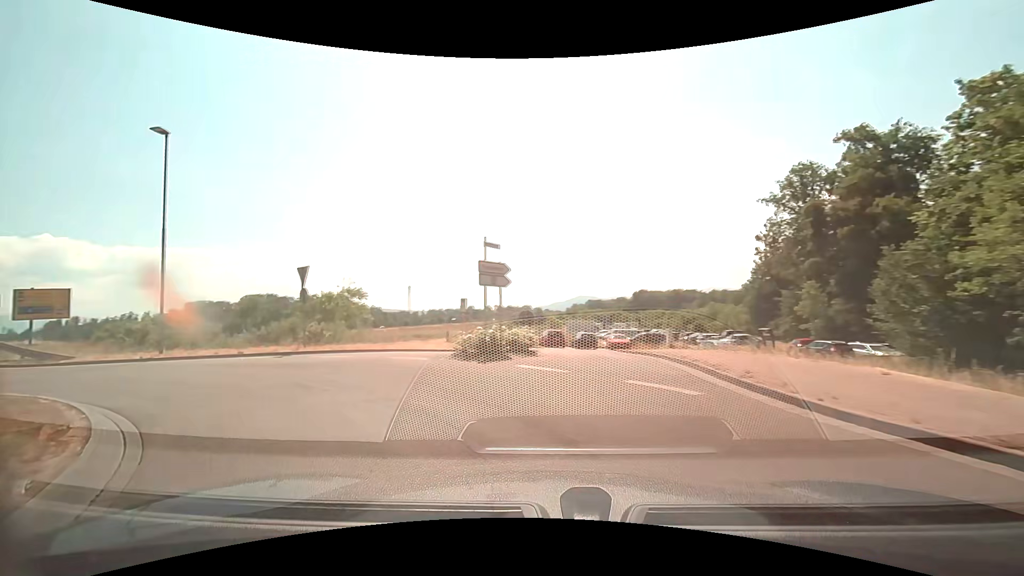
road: tertiary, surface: asphalt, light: Day
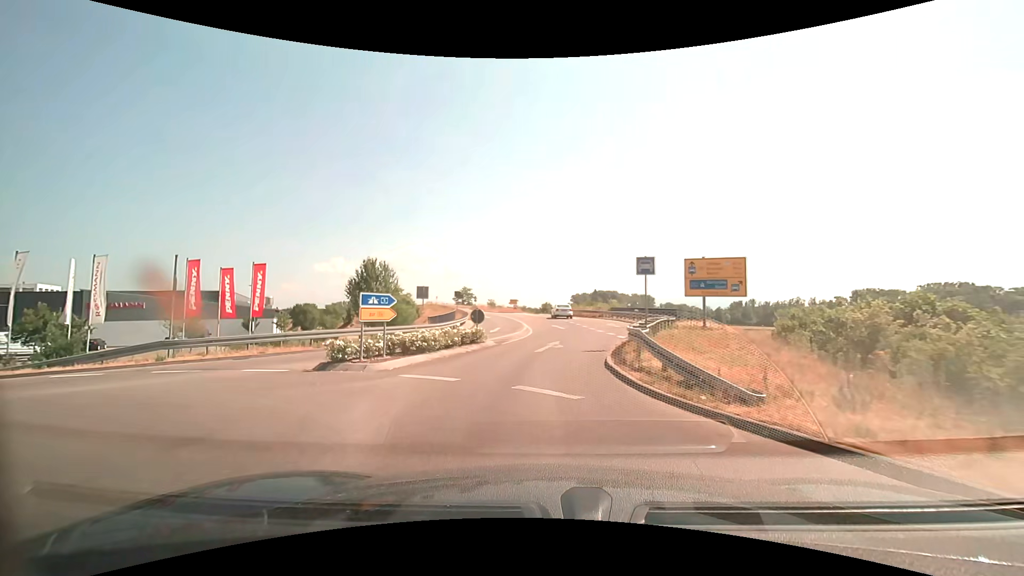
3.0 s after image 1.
(-10.4, +13.1) m; -67°
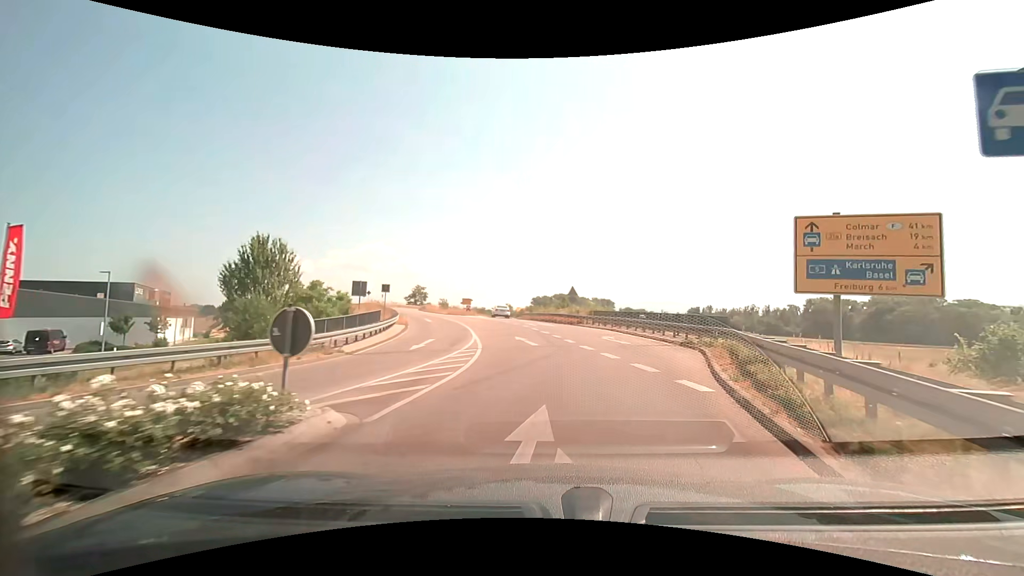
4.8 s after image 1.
(-0.2, +13.6) m; +4°
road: trunk_link
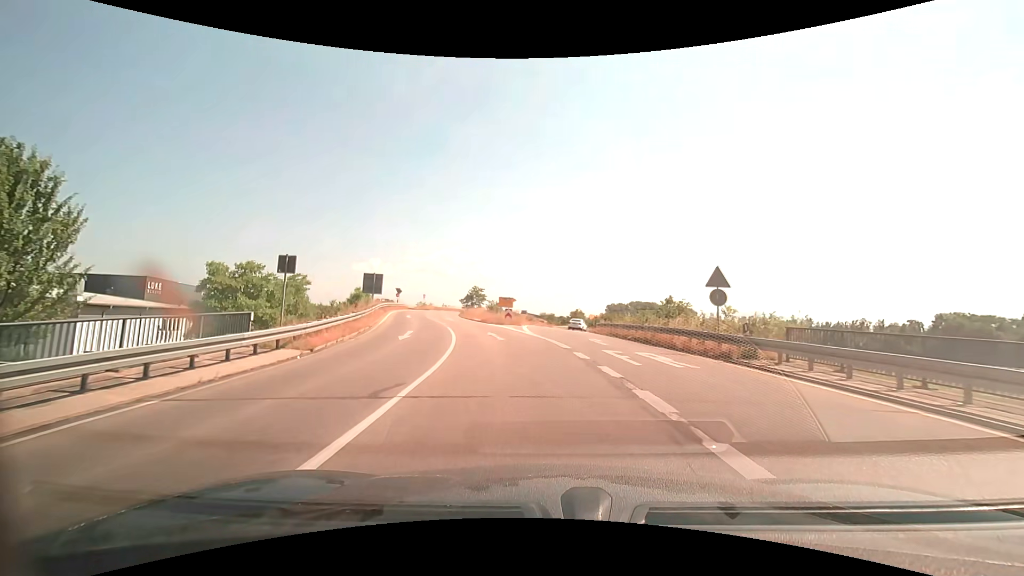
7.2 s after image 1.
(-0.7, +22.2) m; -8°
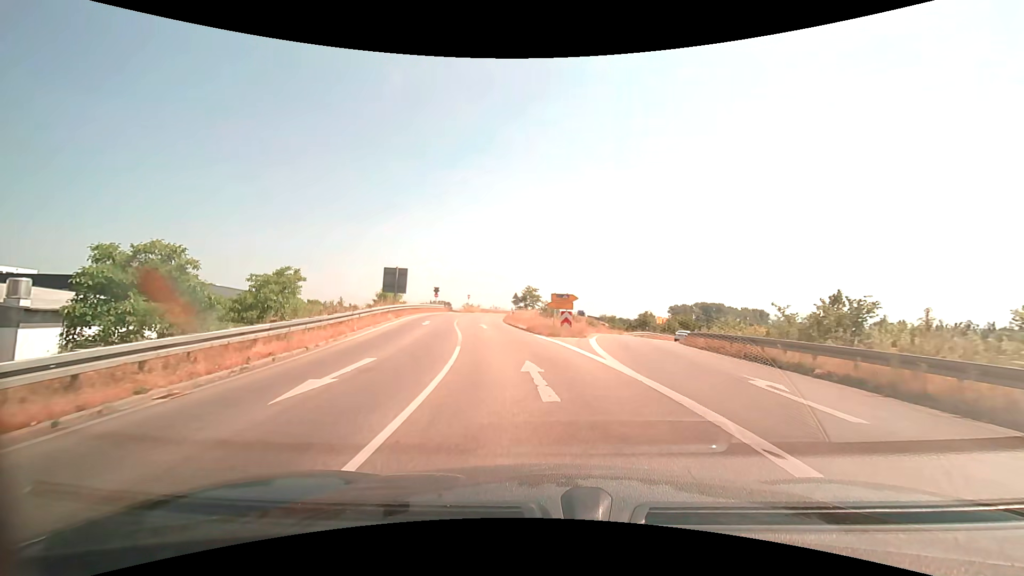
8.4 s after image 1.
(-0.7, +12.2) m; -6°
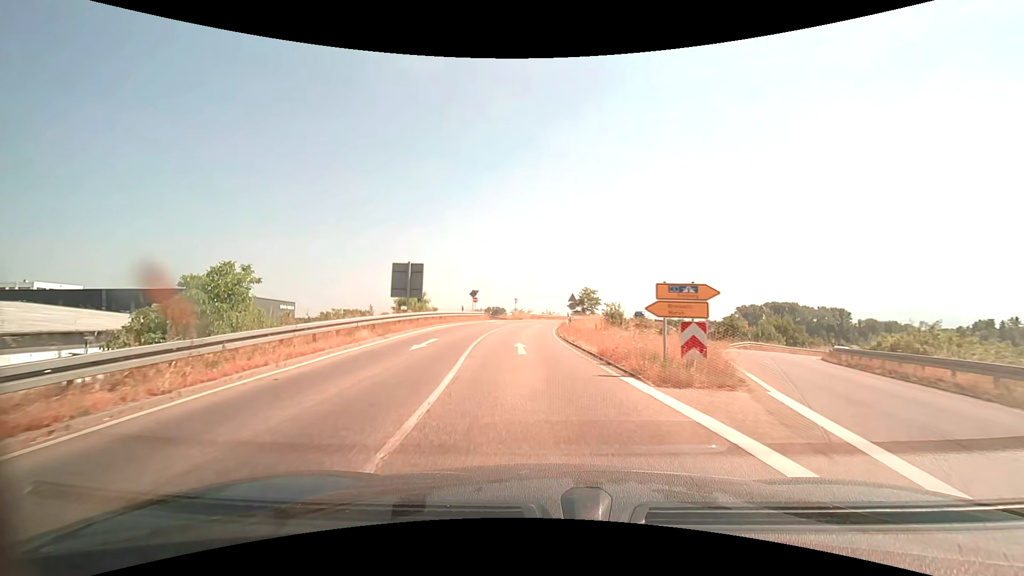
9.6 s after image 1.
(-0.7, +12.4) m; -6°
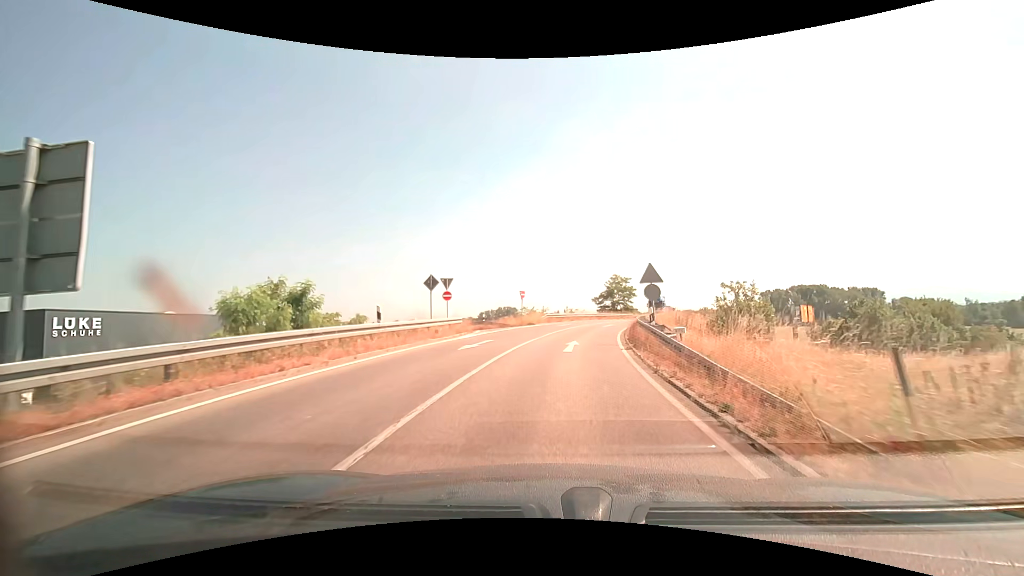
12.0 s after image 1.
(-1.1, +25.0) m; -2°
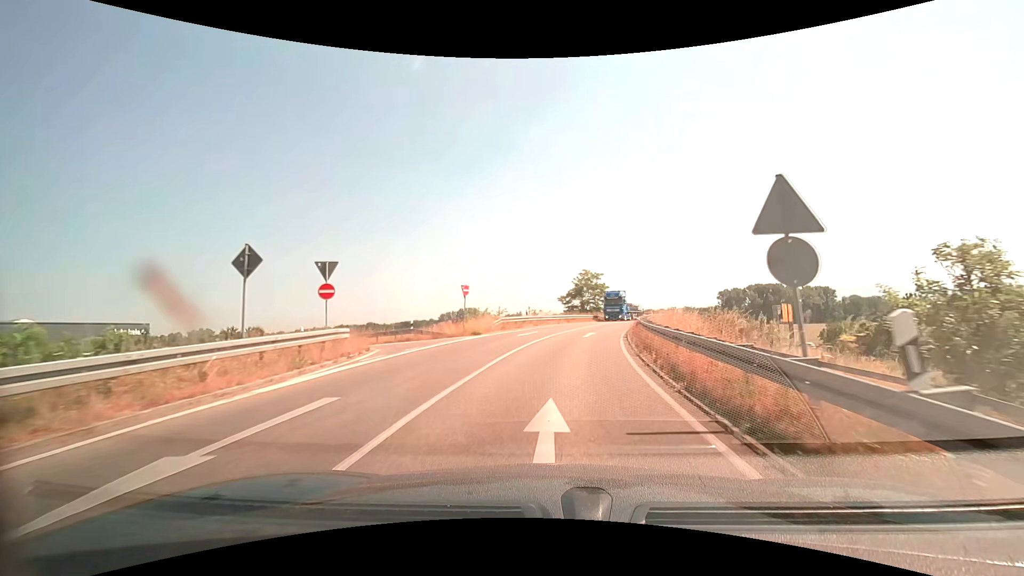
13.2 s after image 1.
(+0.4, +12.4) m; +4°
(0, +10) (+1, +20) (+3, +30) (+5, +40) (+7, +49) (+10, +59) (+13, +68) (+17, +78) (+20, +87) (+23, +97) m
